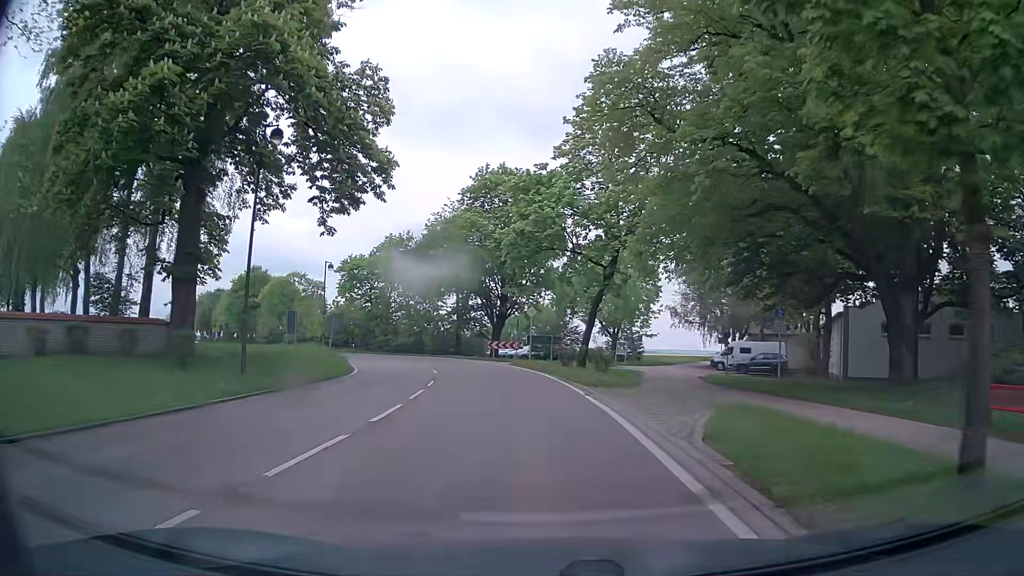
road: tertiary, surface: asphalt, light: Day
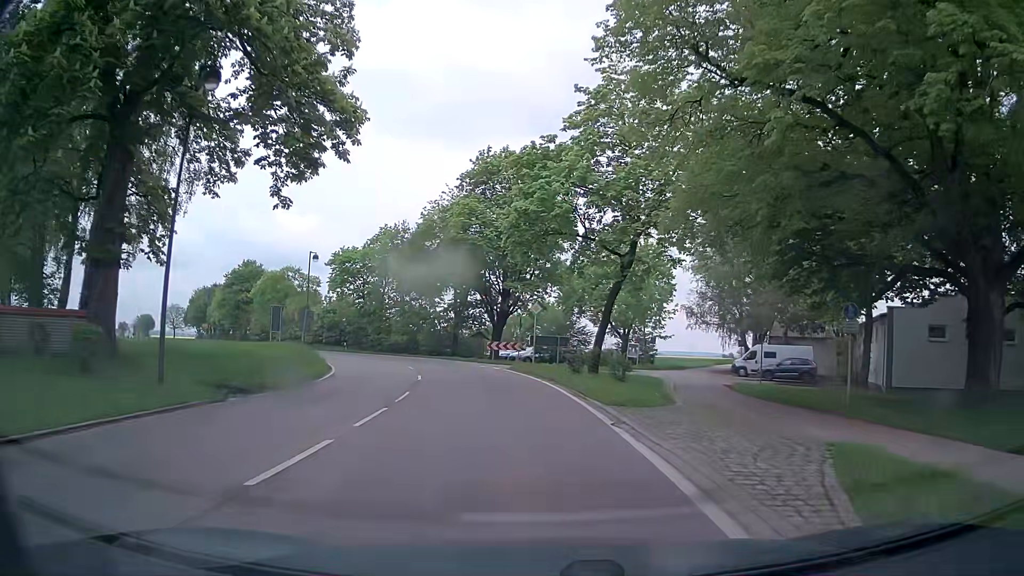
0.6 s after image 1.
(-0.1, +5.0) m; -1°
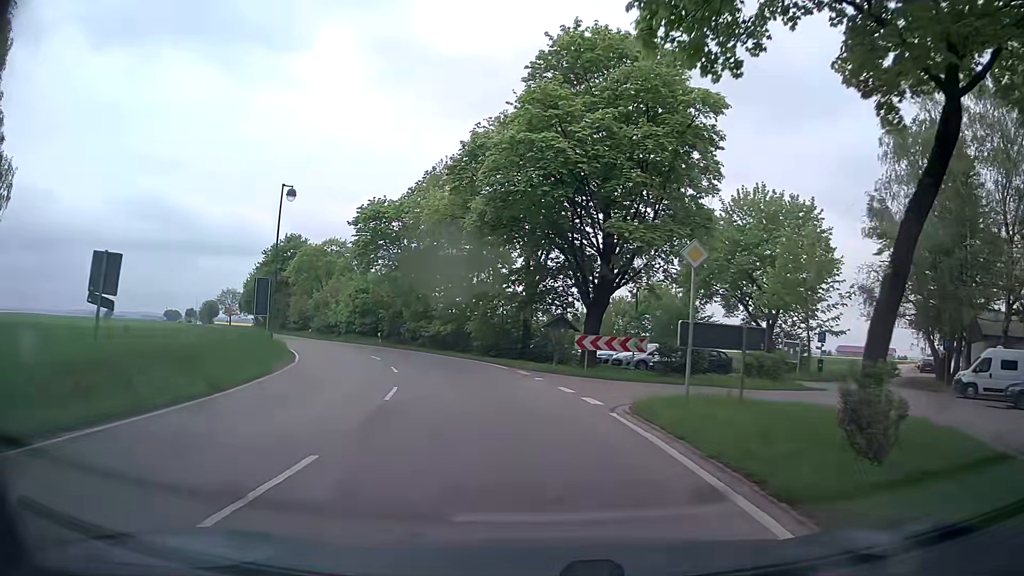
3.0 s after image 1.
(-0.9, +19.9) m; -6°
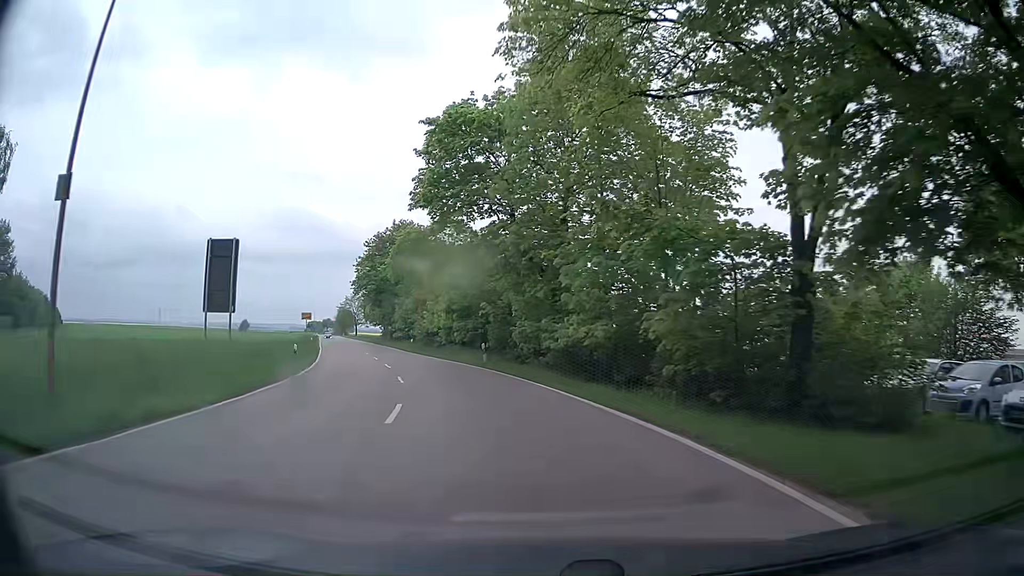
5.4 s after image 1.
(-2.5, +21.3) m; -14°
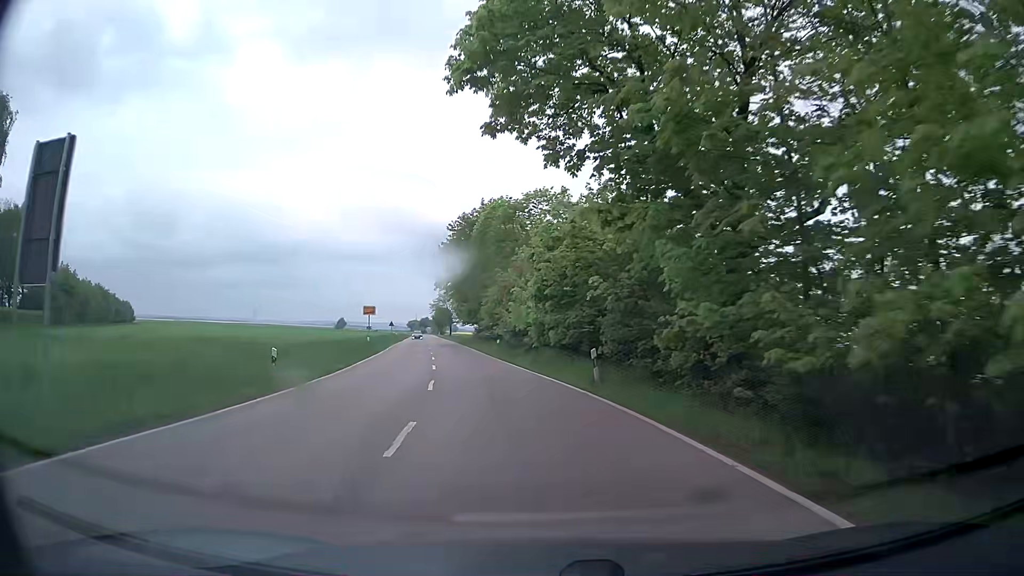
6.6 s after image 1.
(-0.9, +12.4) m; -9°
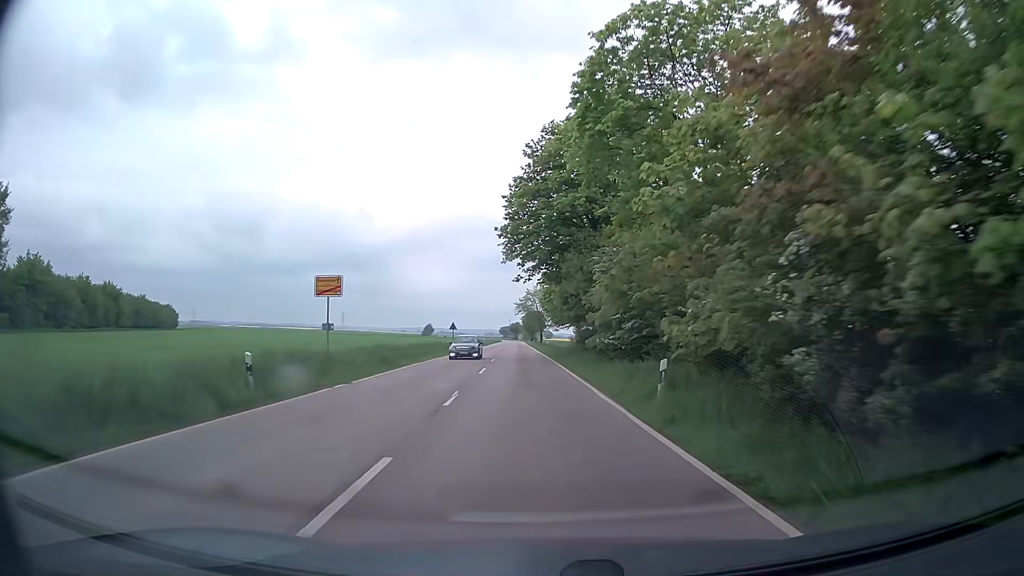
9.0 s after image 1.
(-3.2, +30.5) m; -8°
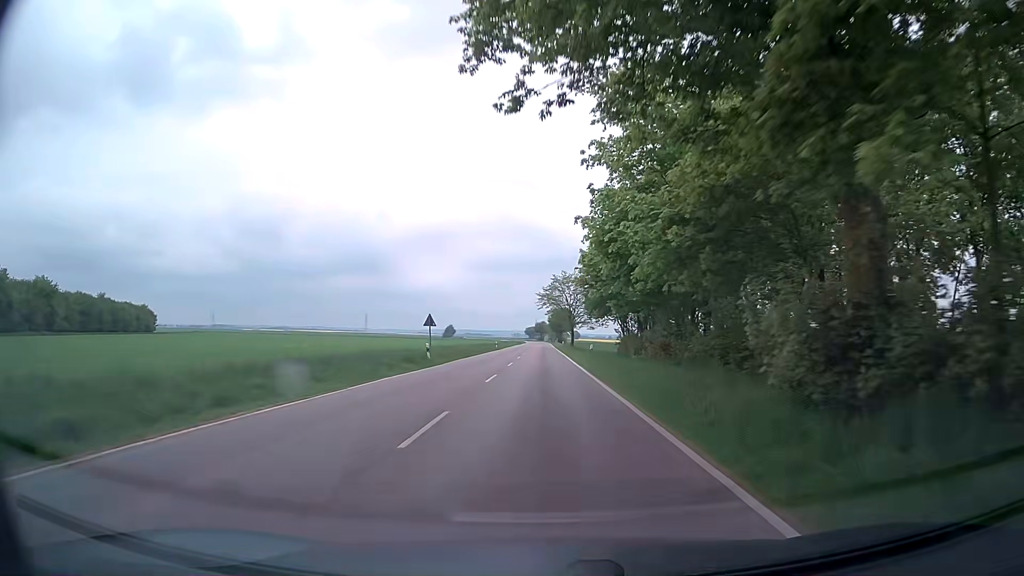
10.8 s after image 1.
(-0.8, +29.0) m; -3°
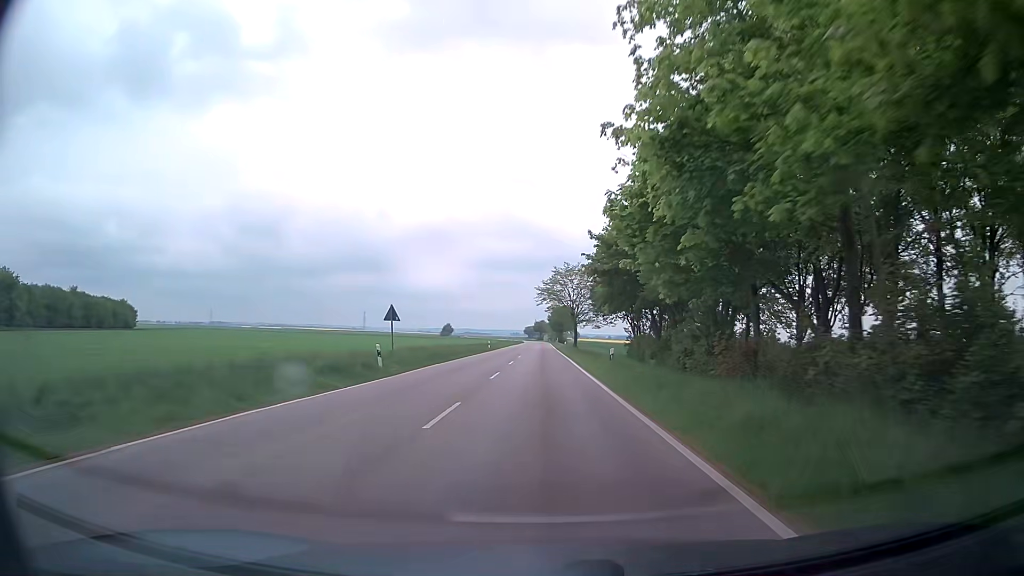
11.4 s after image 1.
(+0.1, +10.7) m; 0°
(0, +10) (0, +20) (0, +30) (0, +40) (0, +50) (+1, +60) (+1, +70) (+1, +80) (+1, +90) (+1, +100) m
